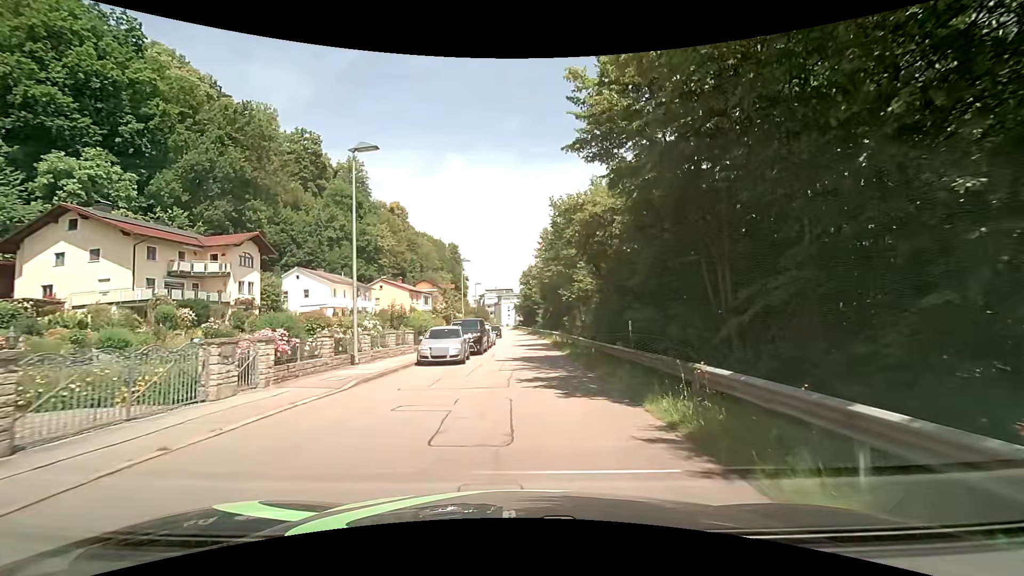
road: residential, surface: asphalt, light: Day
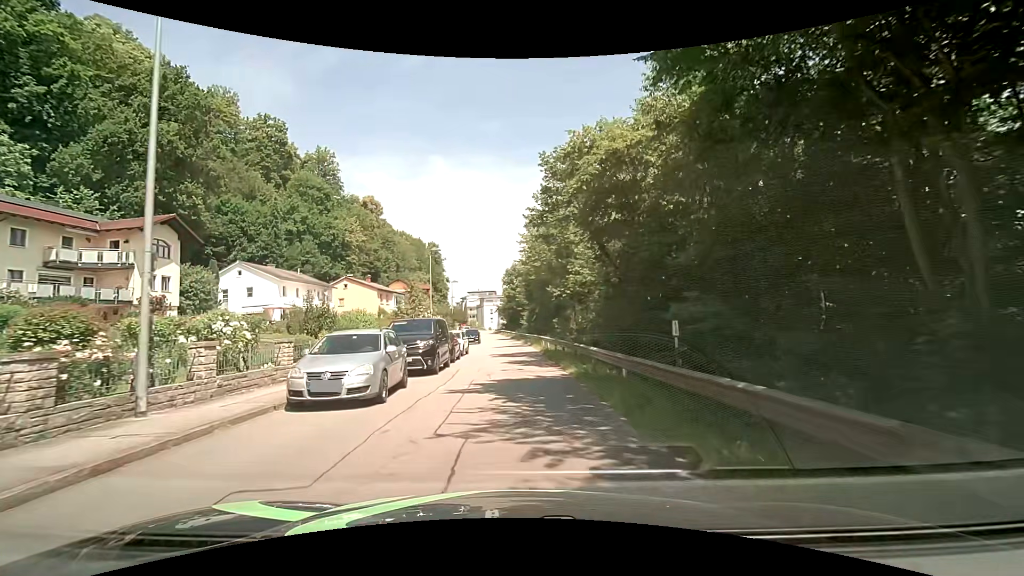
(+0.3, +9.1) m; +2°
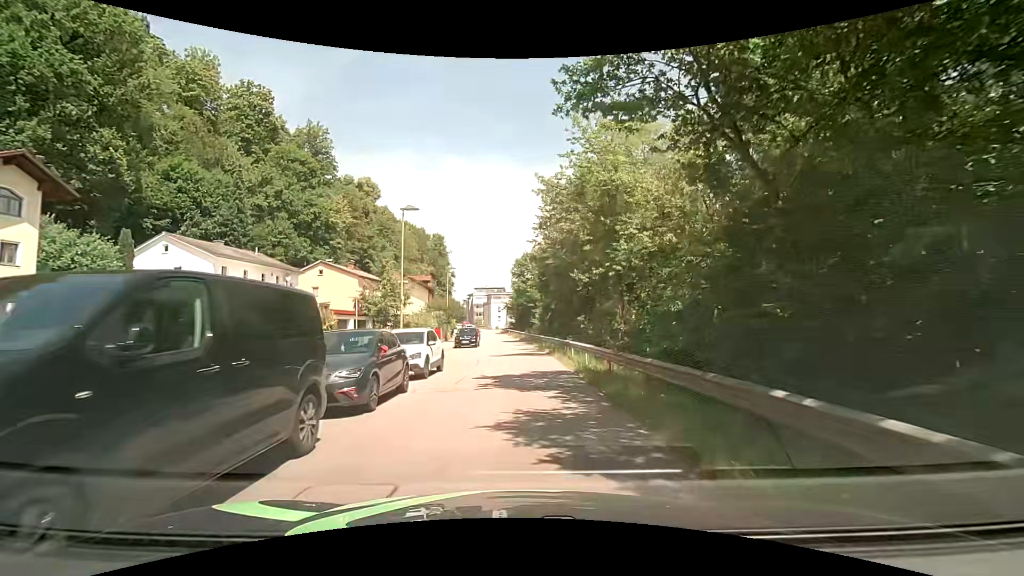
(-0.1, +13.7) m; -1°
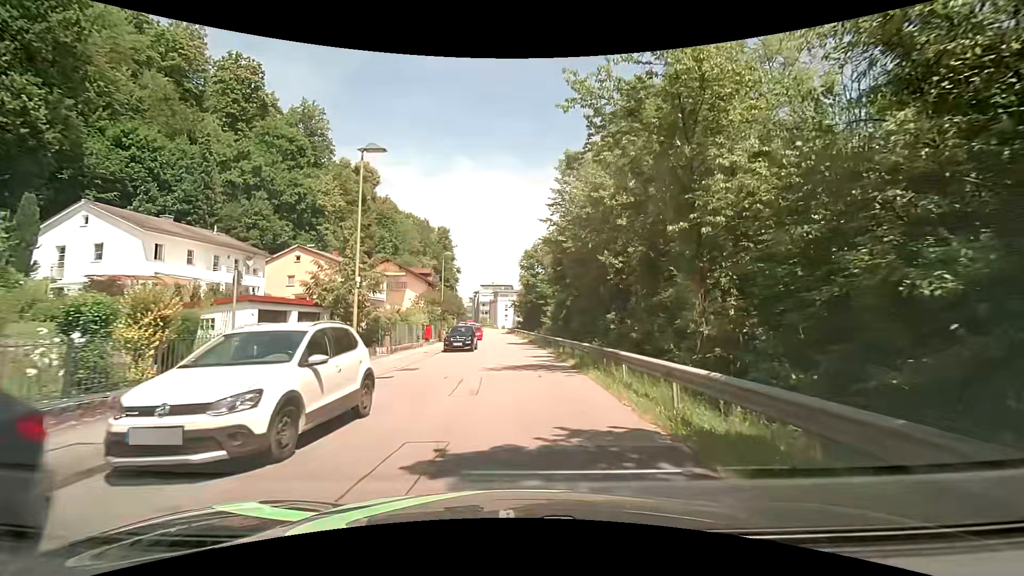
(0.0, +9.2) m; -2°
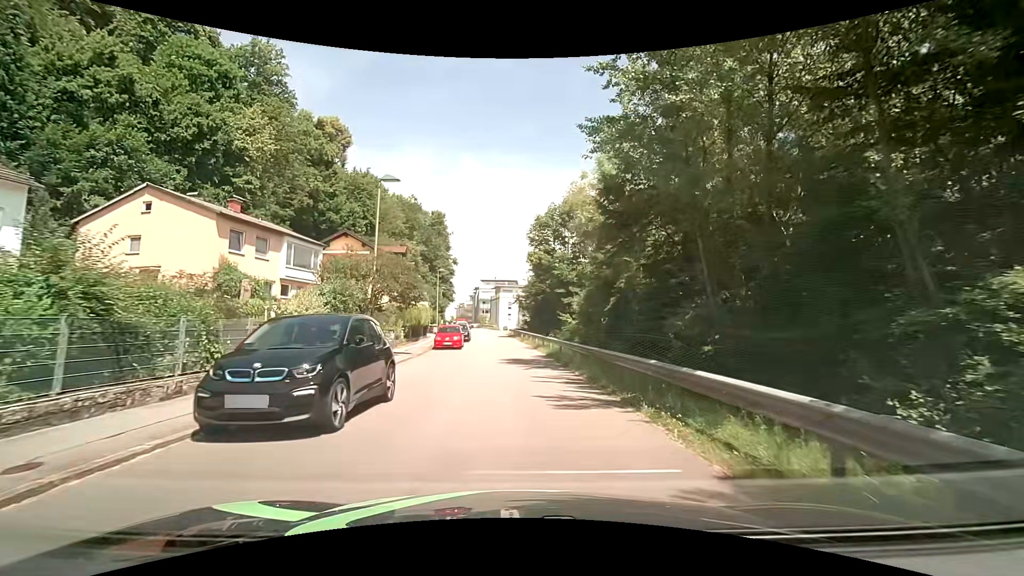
(+0.4, +22.9) m; +1°
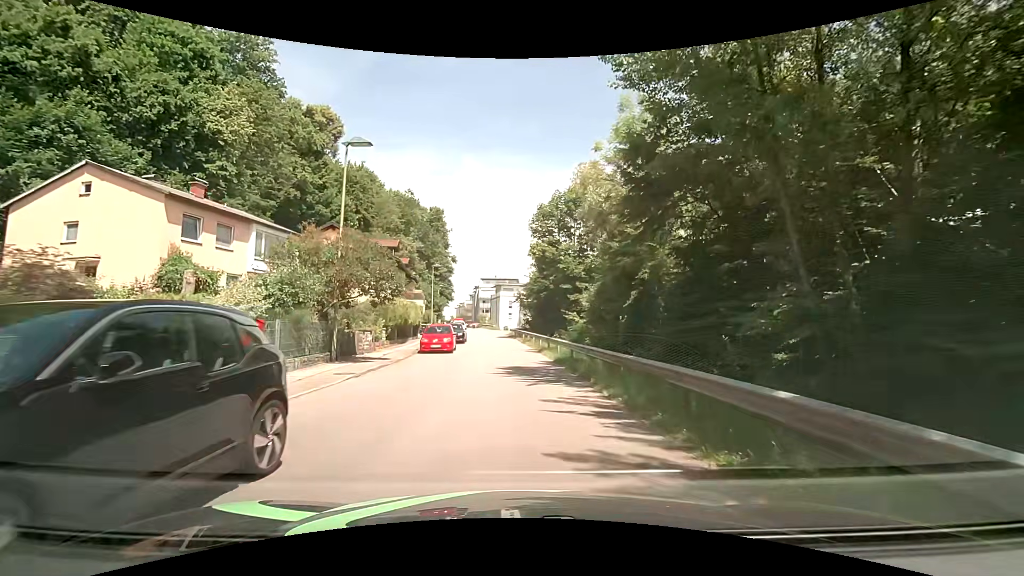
(0.0, +4.5) m; -1°
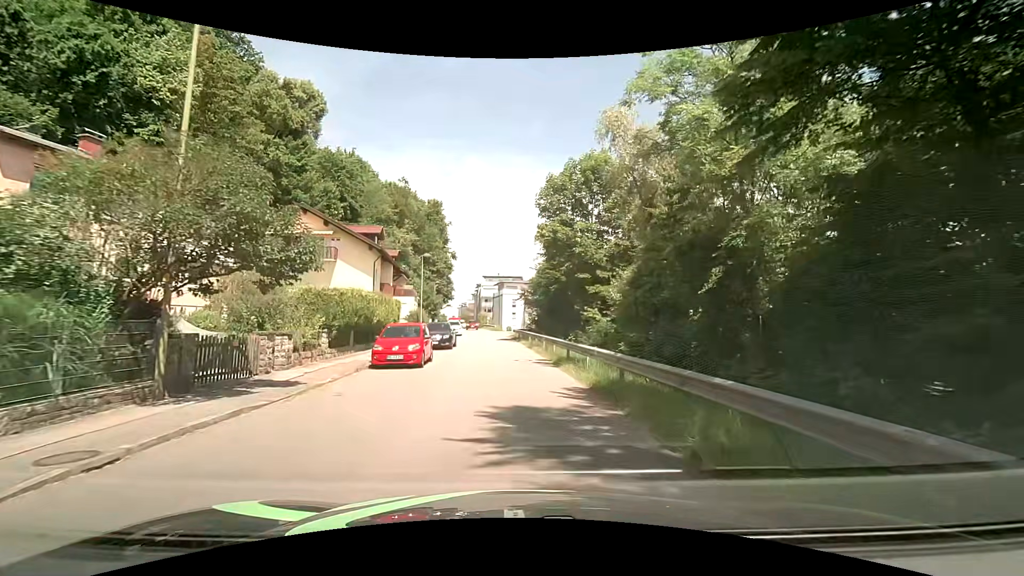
(0.0, +8.7) m; +1°
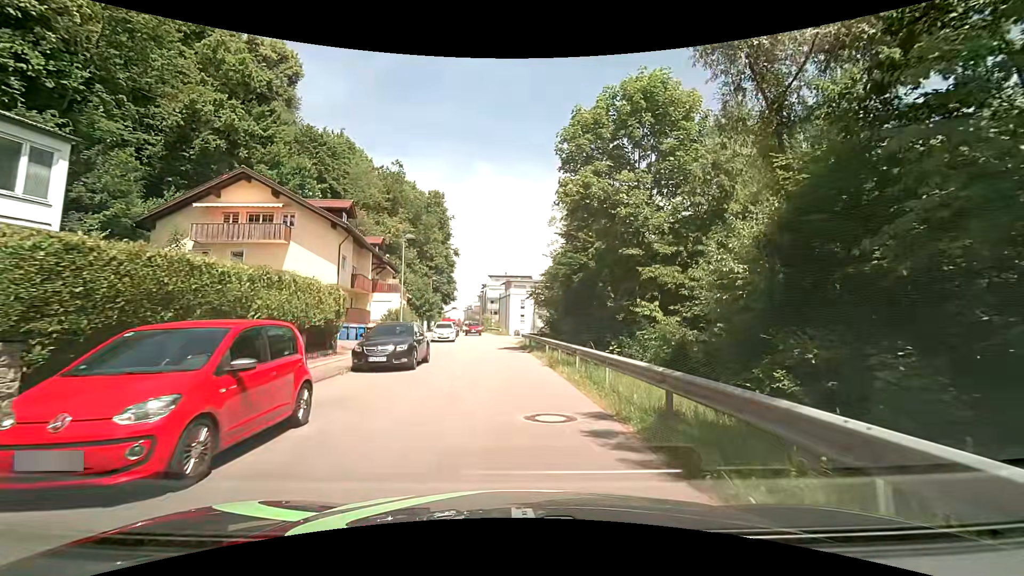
(-0.2, +11.6) m; -2°
(0, +10) (-1, +20) (-1, +30) (-2, +40) (-3, +50) (-4, +60) (-6, +70) (-7, +80) (-9, +89) (-10, +99) m
